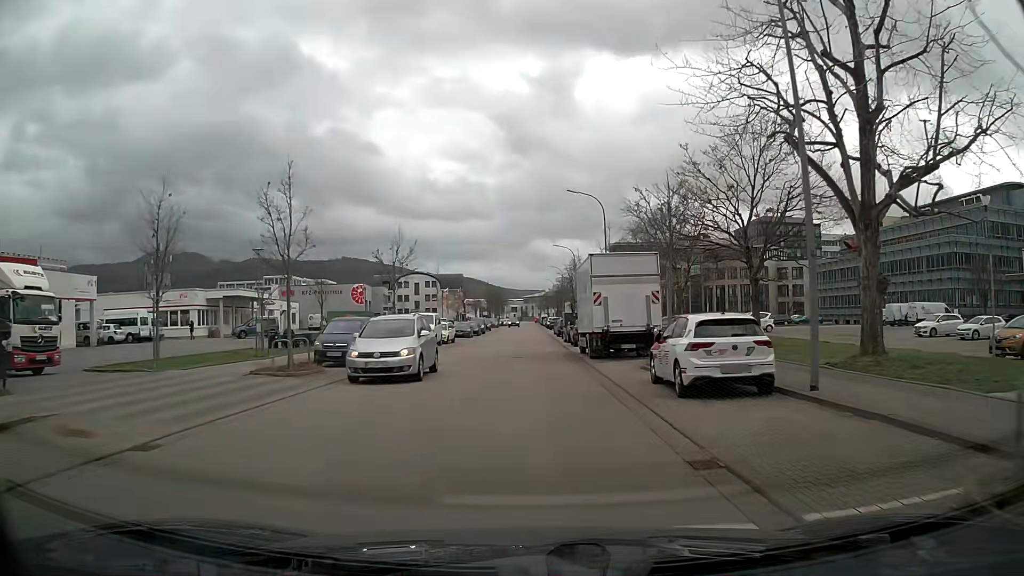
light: Day
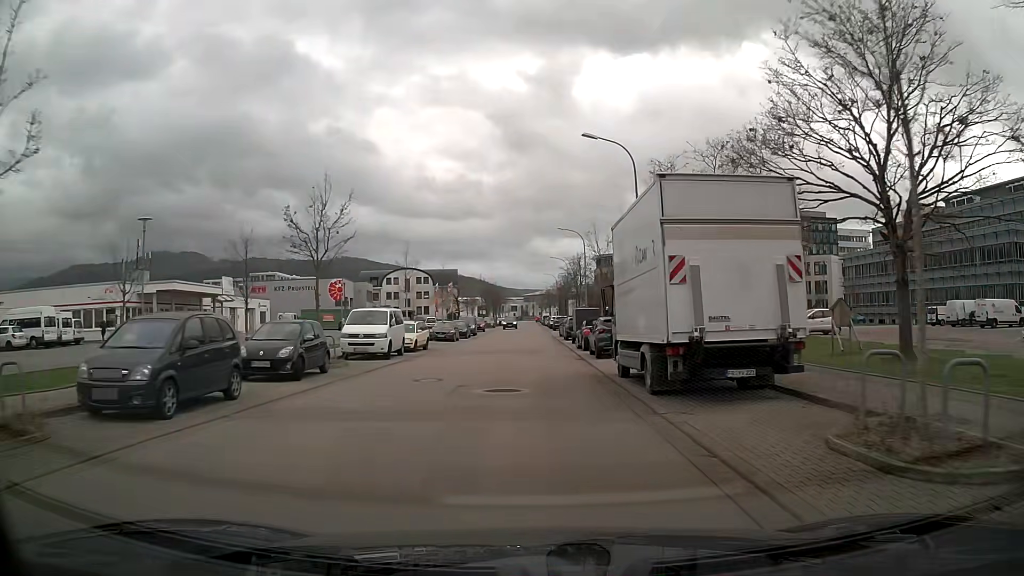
(0.0, +12.5) m; 0°
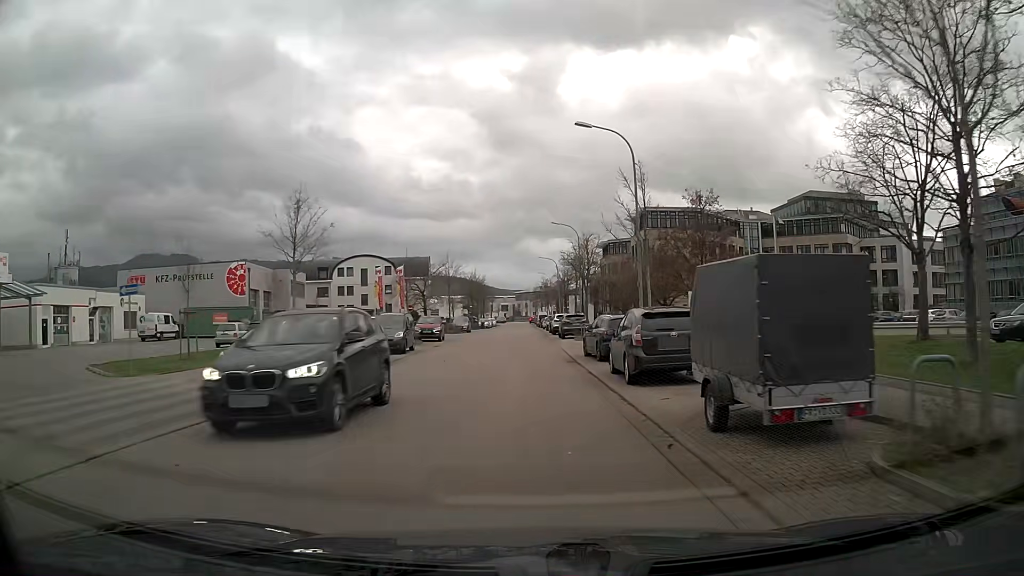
(+0.2, +31.7) m; +1°
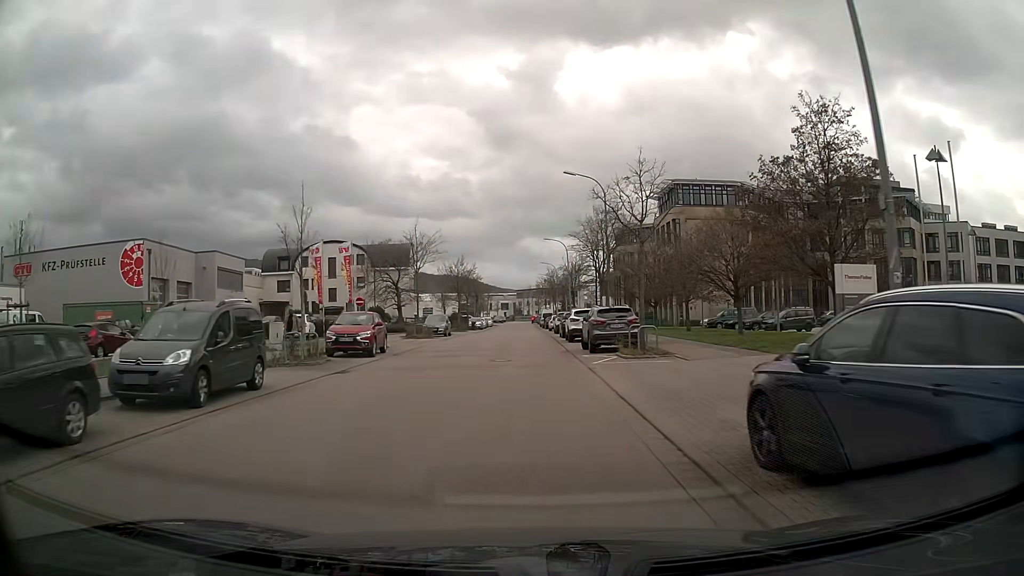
(0.0, +19.2) m; 0°
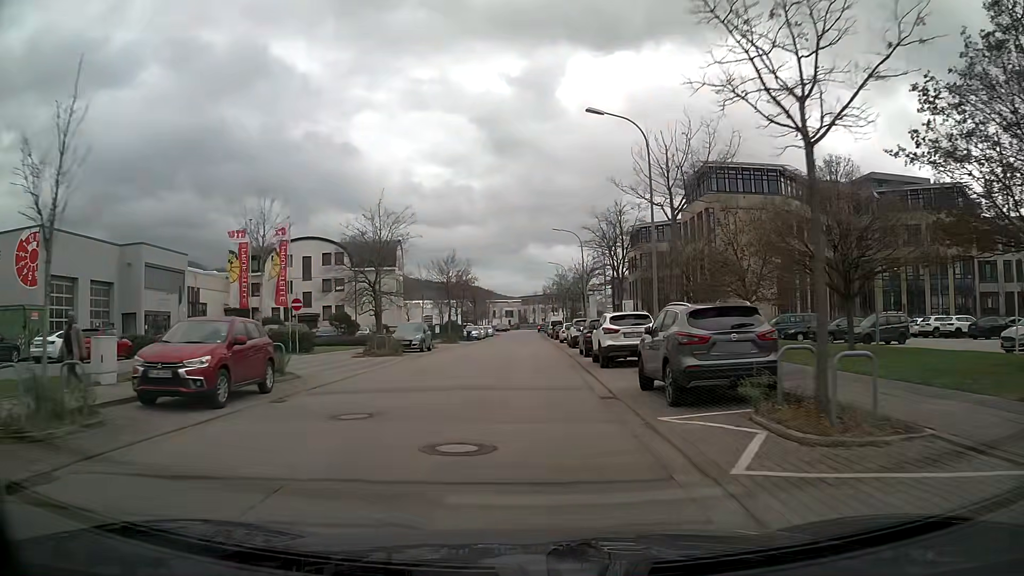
(-0.1, +12.8) m; -1°
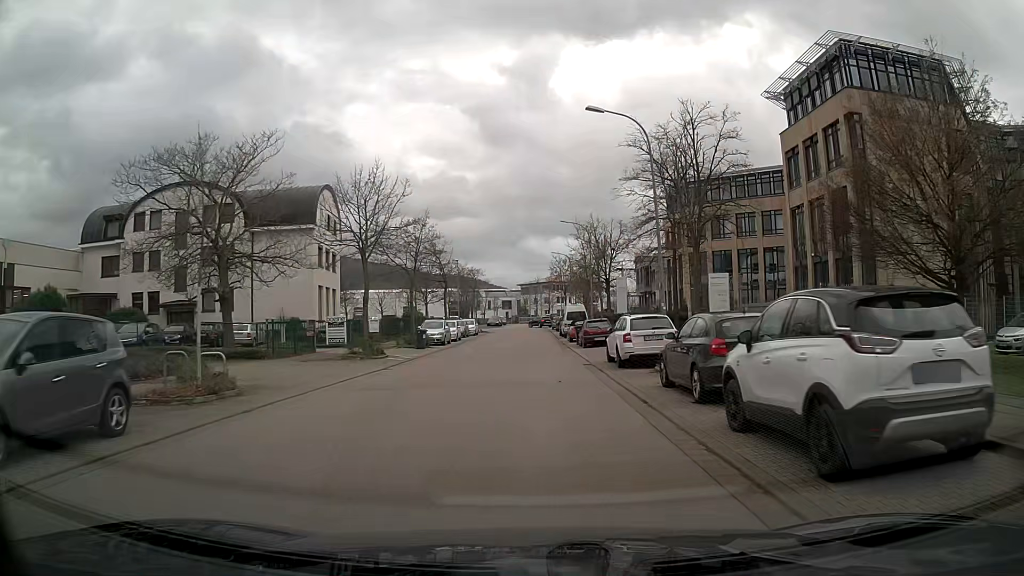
(0.0, +30.6) m; +1°
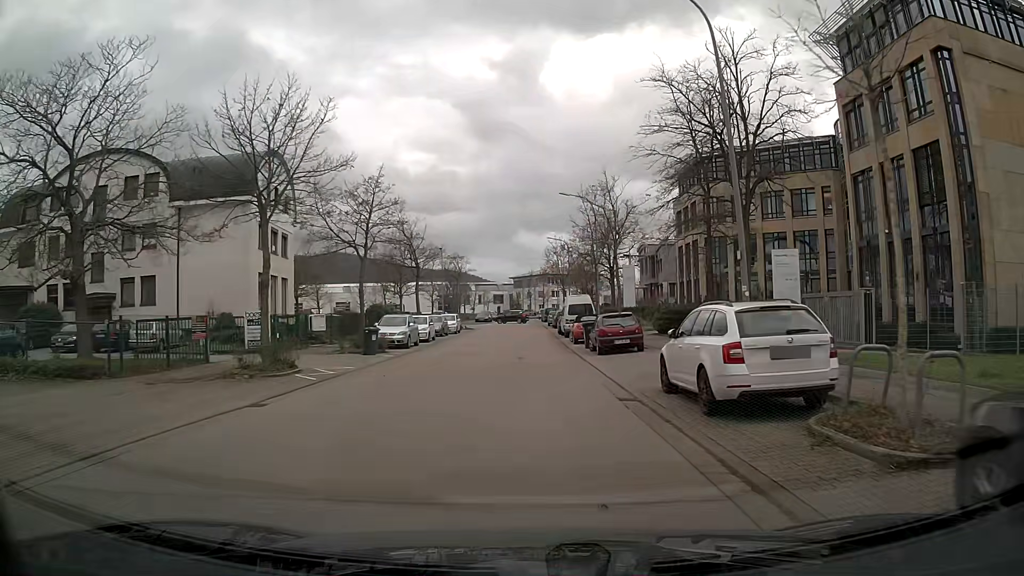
(0.0, +10.0) m; 0°
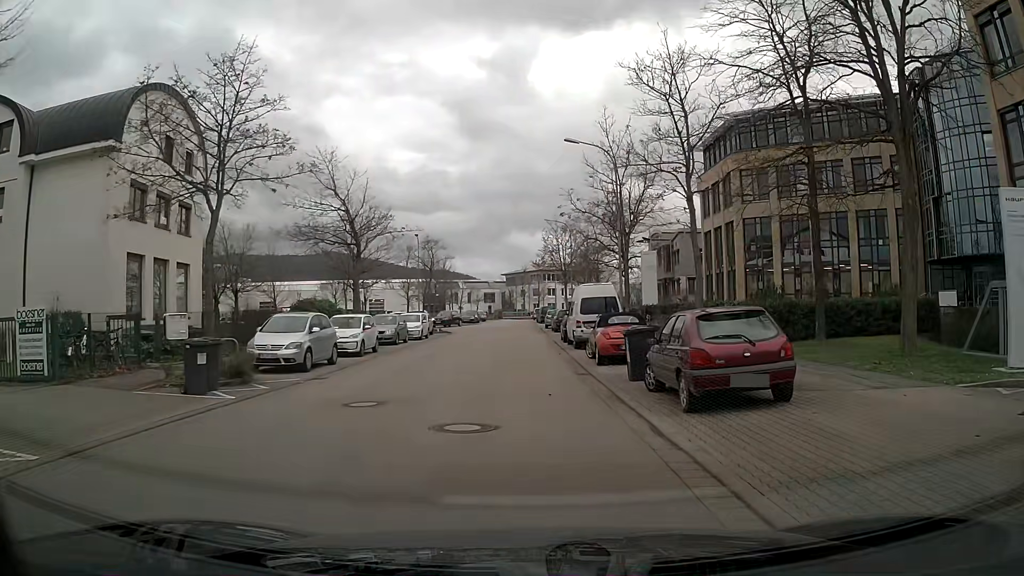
(0.0, +13.3) m; 0°
(0, +10) (0, +20) (0, +30) (0, +40) (0, +50) (0, +60) (-4, +68) (-9, +61) (-6, +52) (-5, +42) m
